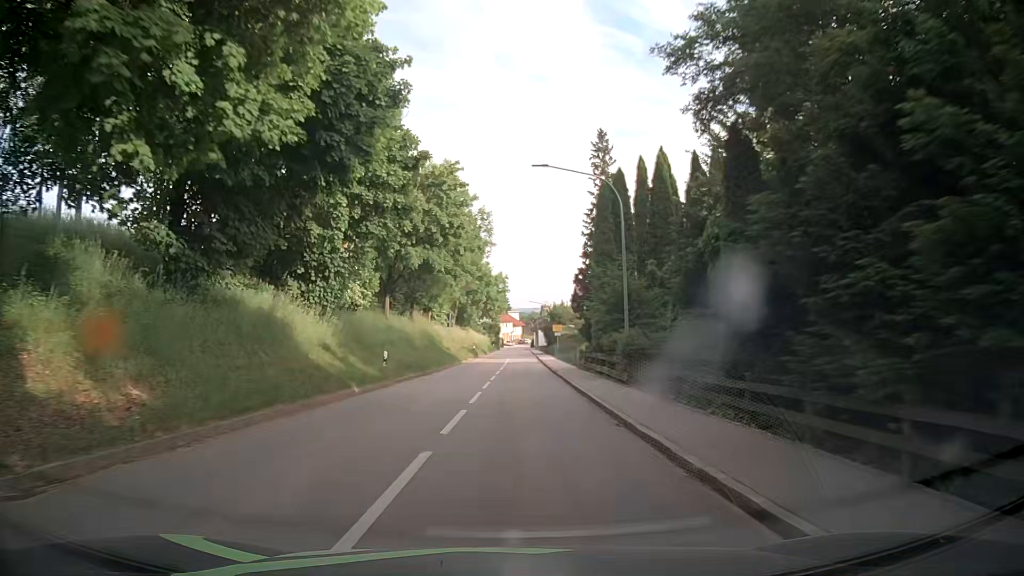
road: tertiary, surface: asphalt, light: Day
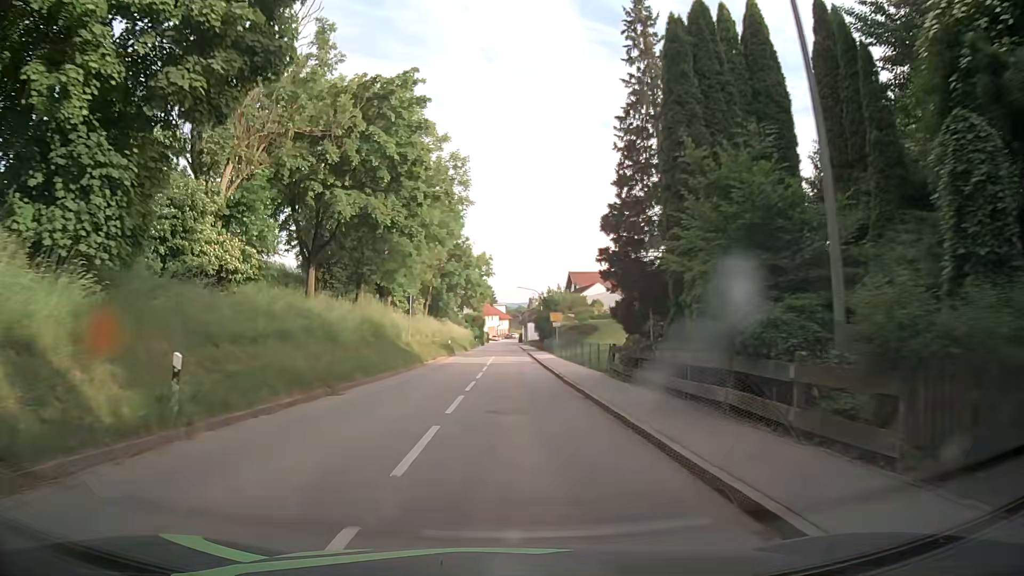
(+0.3, +15.8) m; +2°
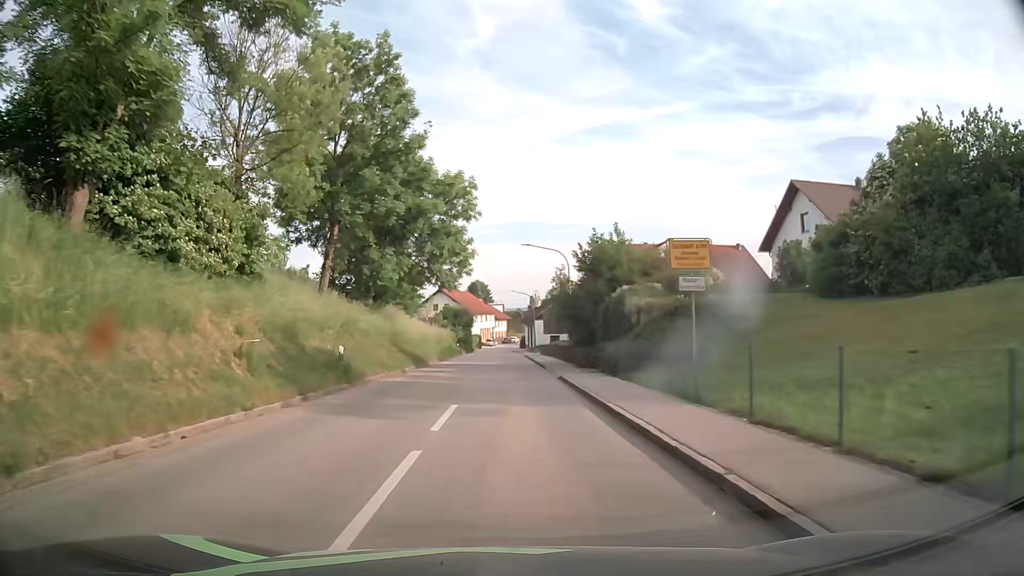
(+0.1, +38.7) m; 0°
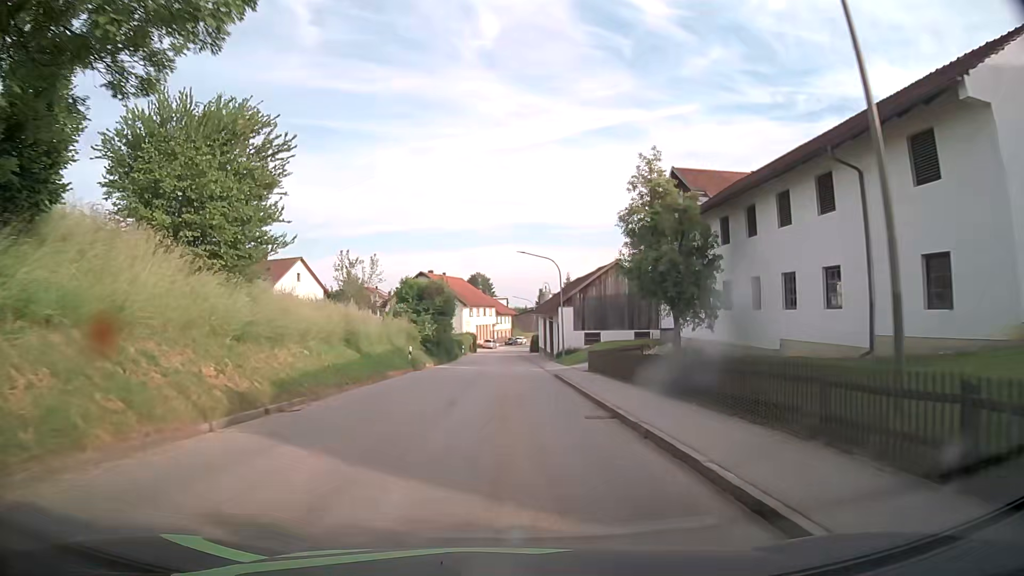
(0.0, +36.9) m; 0°
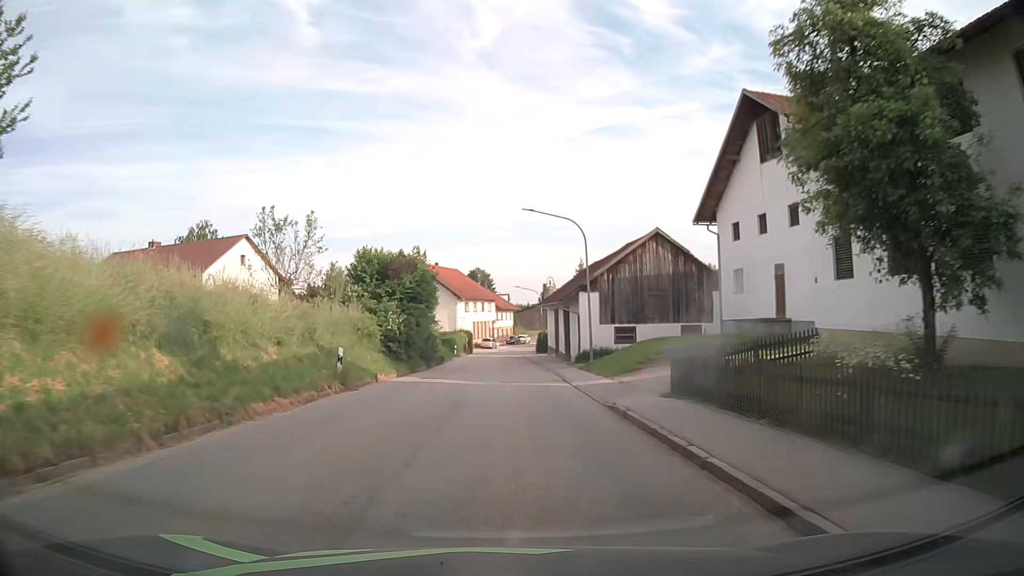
(0.0, +14.7) m; -1°
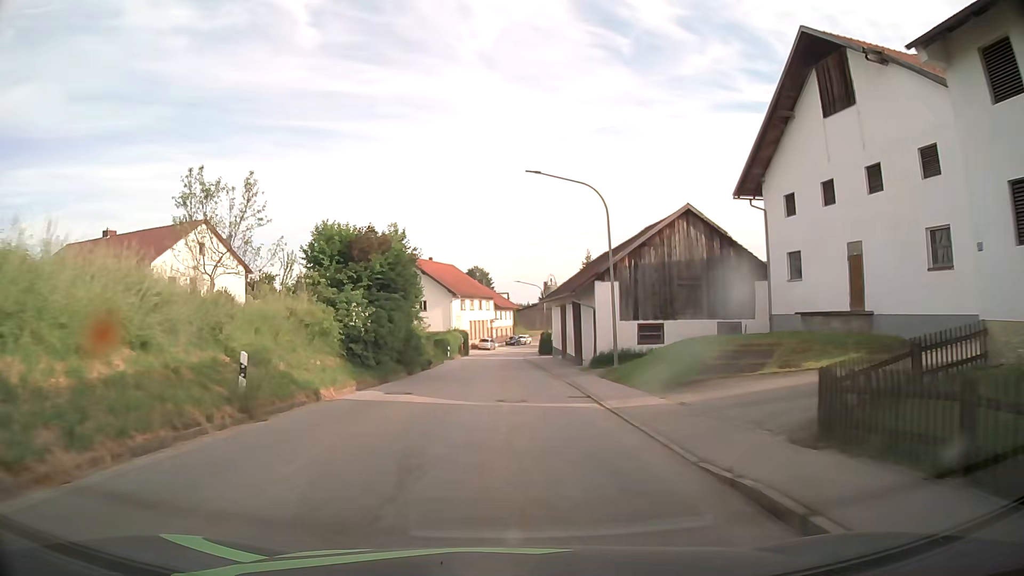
(0.0, +7.4) m; 0°
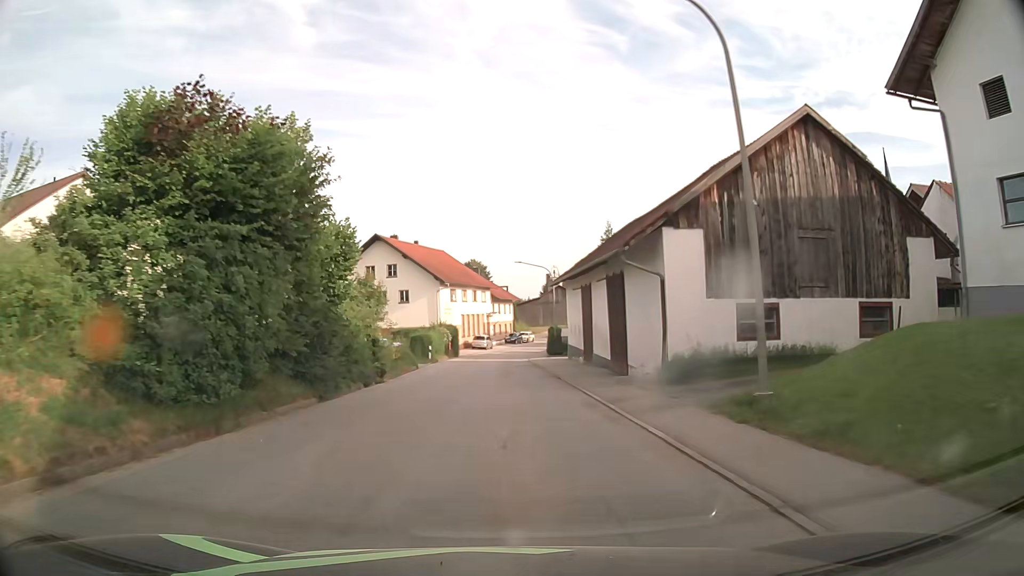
(0.0, +14.7) m; 0°
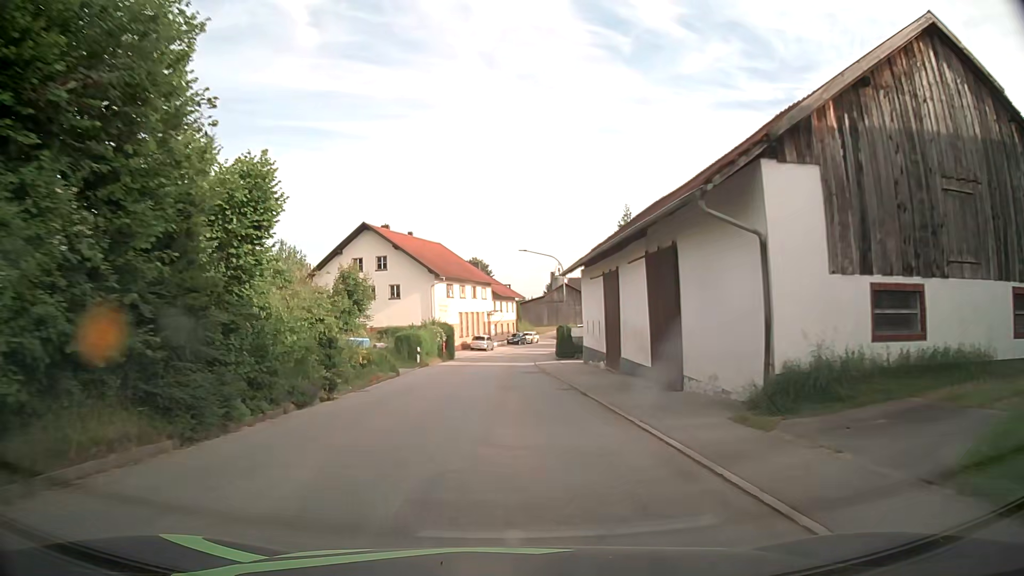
(0.0, +7.3) m; 0°
(0, +10) (0, +20) (0, +30) (0, +40) (0, +50) (+2, +60) (+4, +70) (+6, +79) (+9, +89) (+14, +98) m
